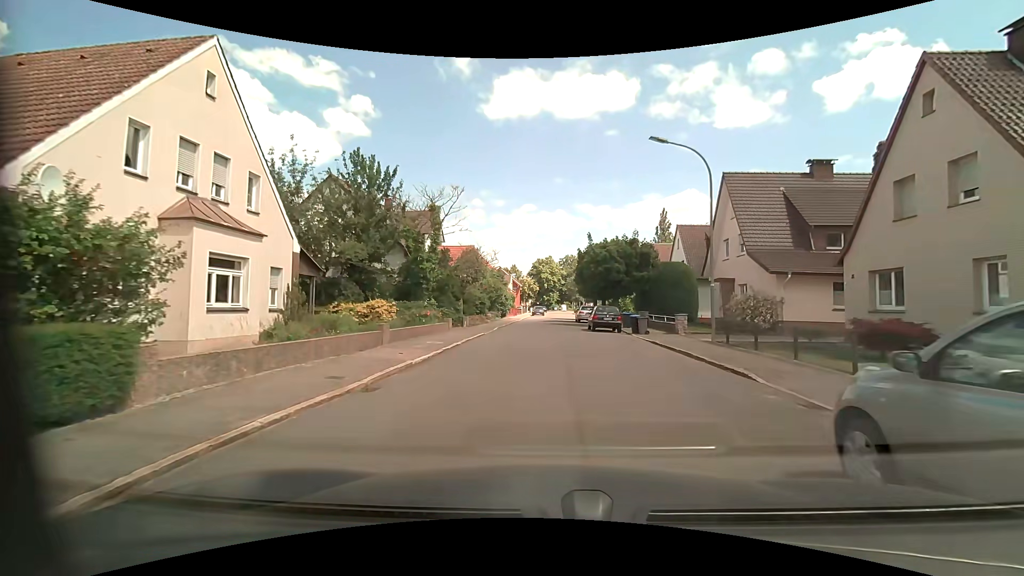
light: Day
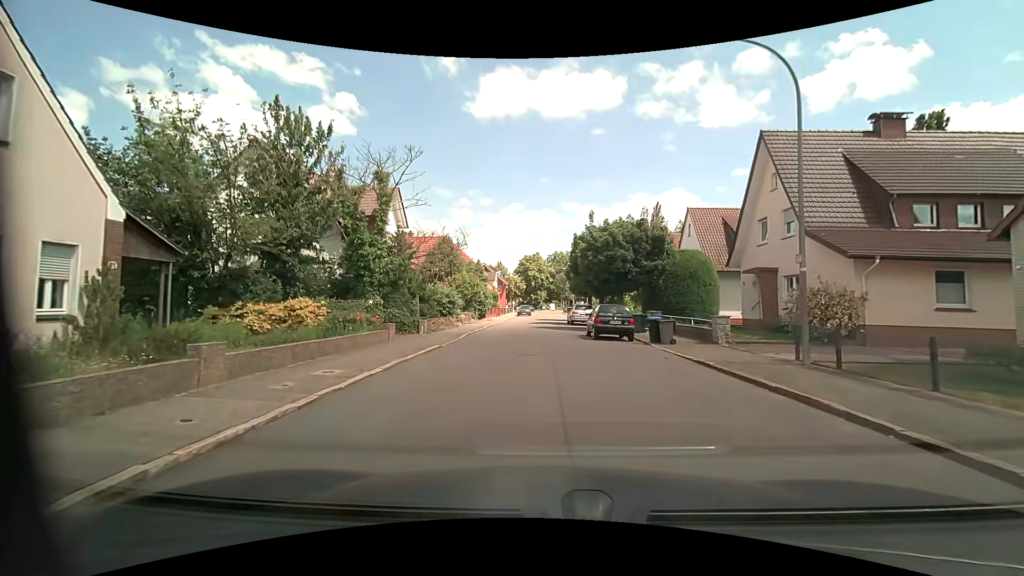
(+0.1, +7.5) m; +1°
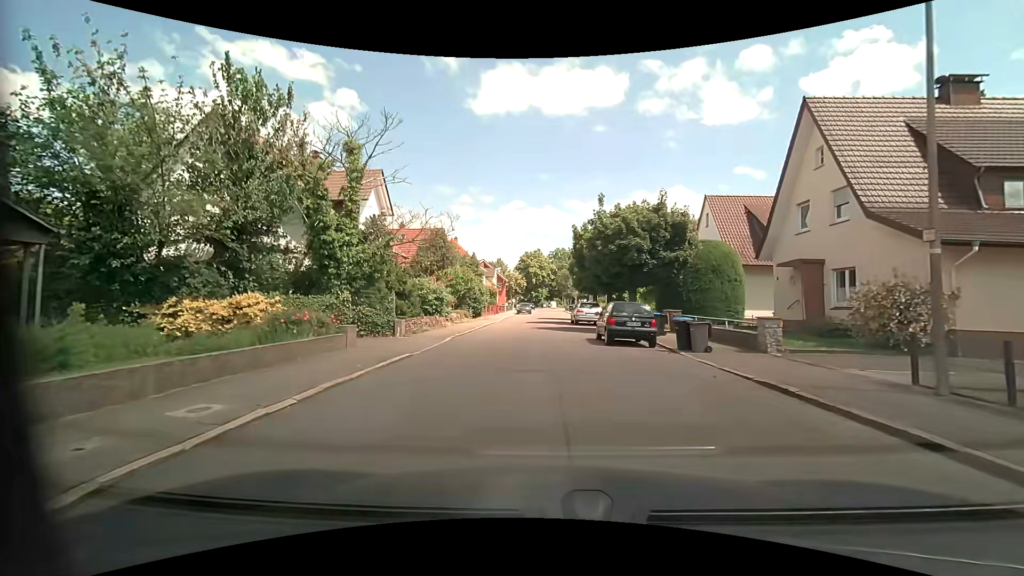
(0.0, +3.7) m; +1°
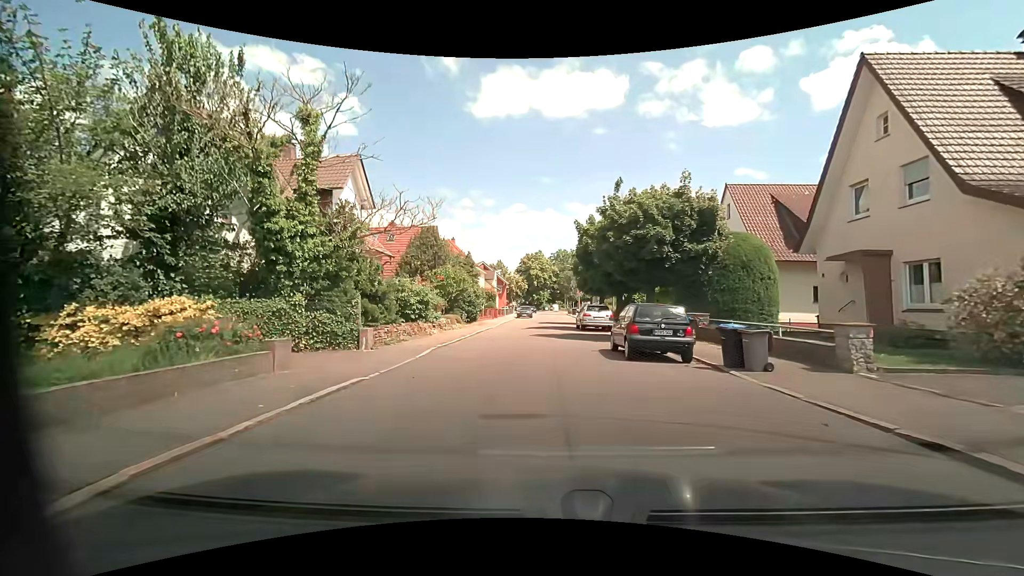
(0.0, +3.7) m; -1°
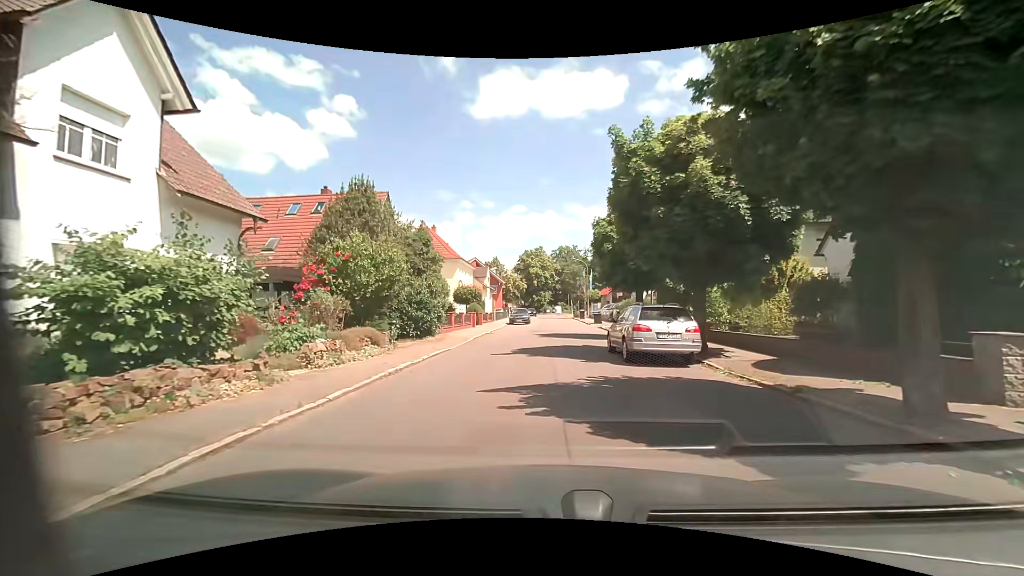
(0.0, +14.5) m; -1°
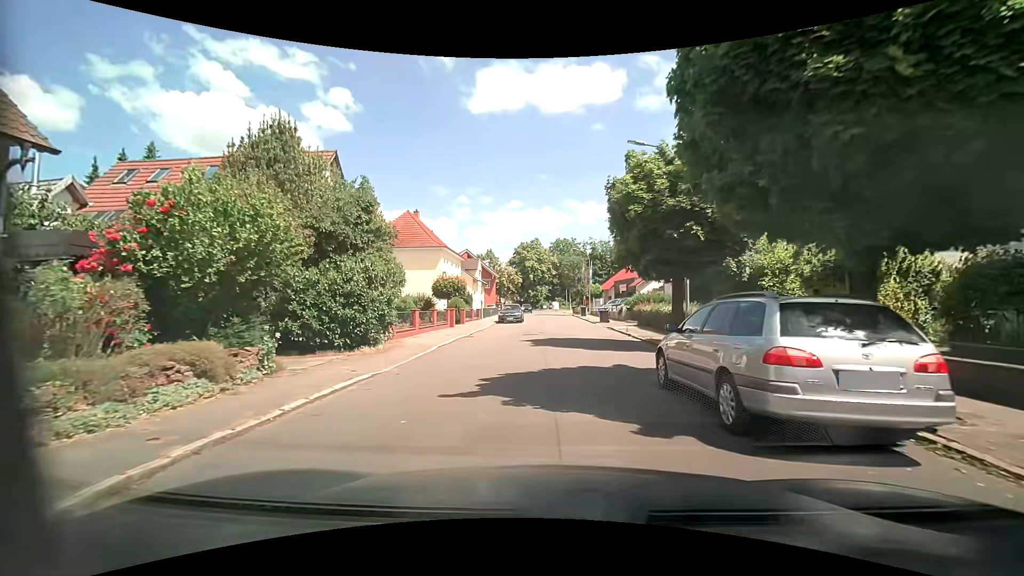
(+0.1, +7.2) m; +2°
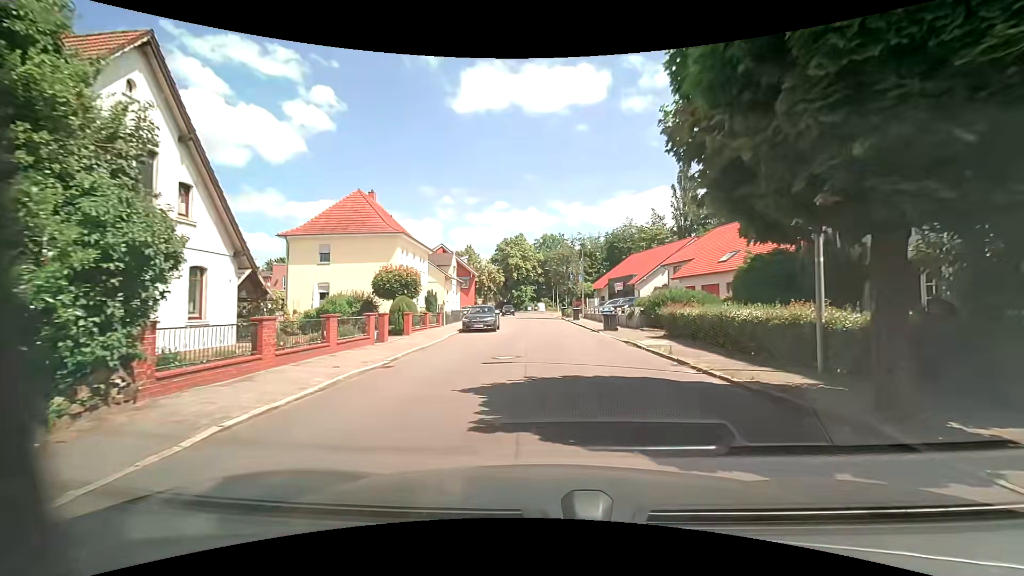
(-0.1, +10.3) m; 0°
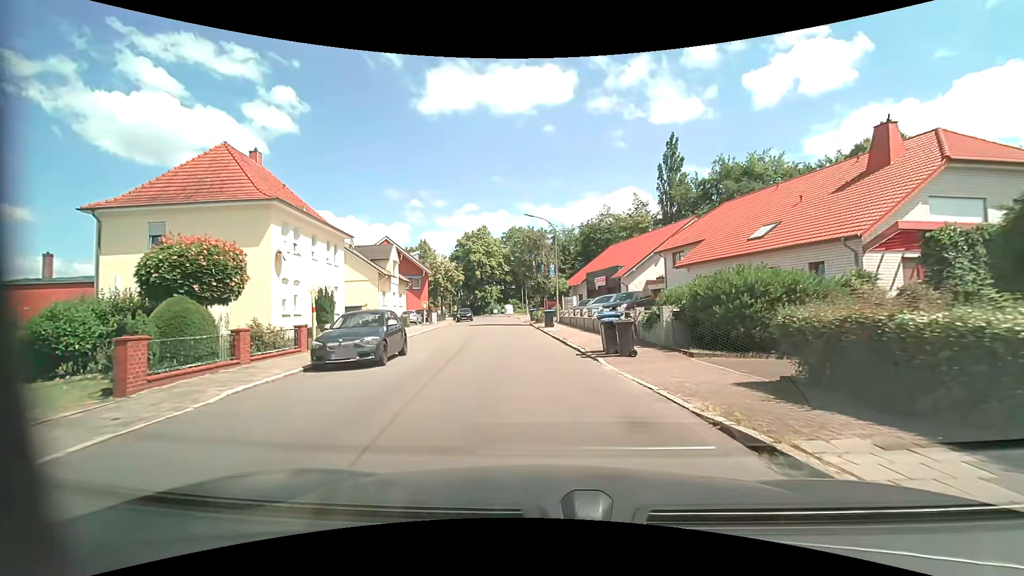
(+0.8, +13.5) m; +4°
